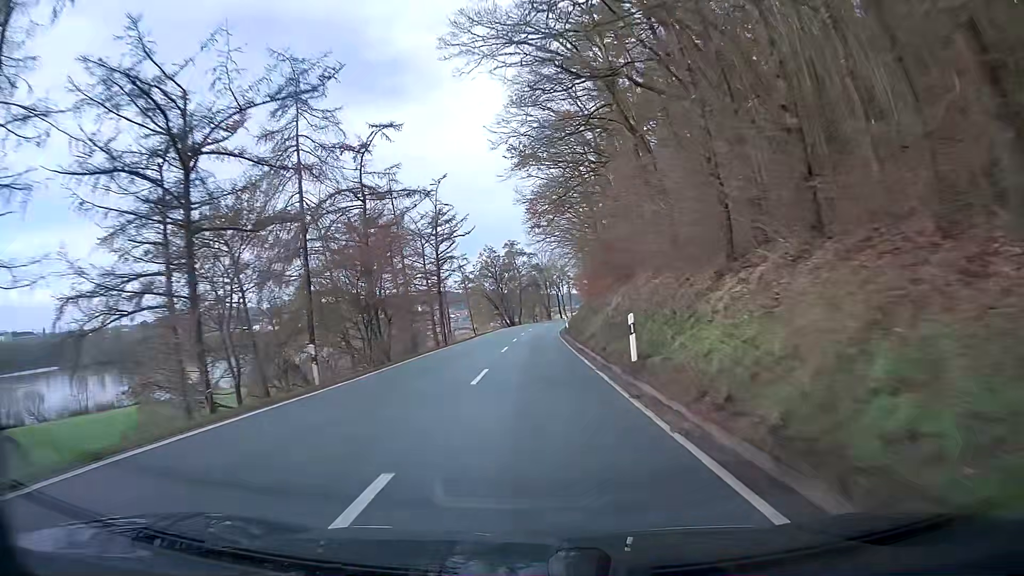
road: secondary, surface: asphalt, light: Day
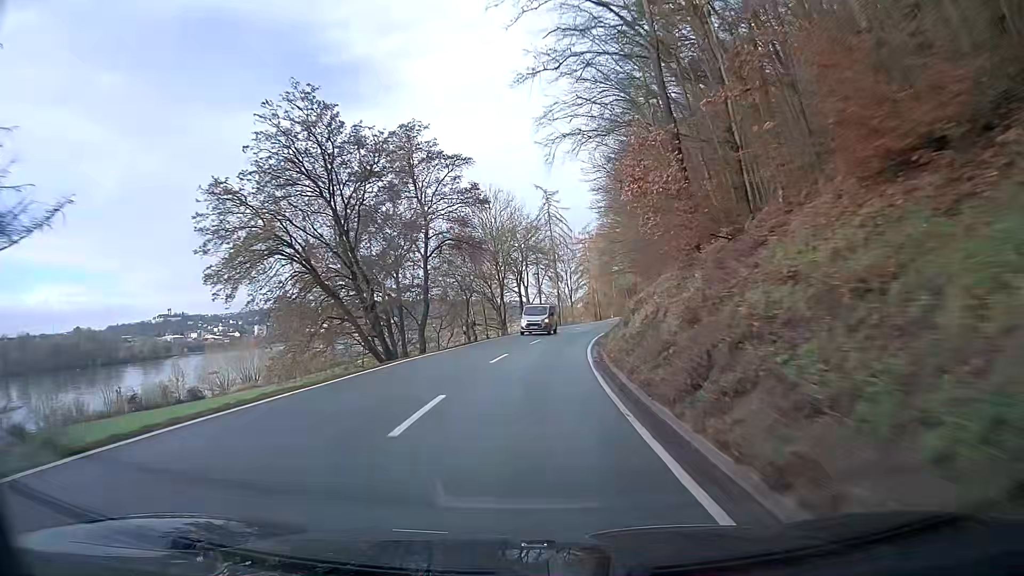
(+2.7, +67.5) m; +6°
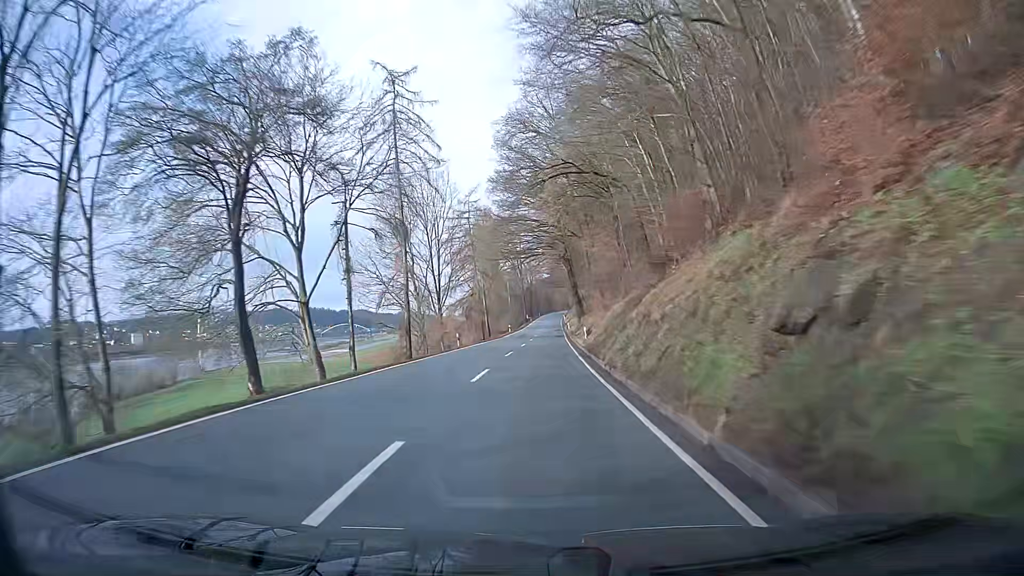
(+4.3, +53.2) m; +9°
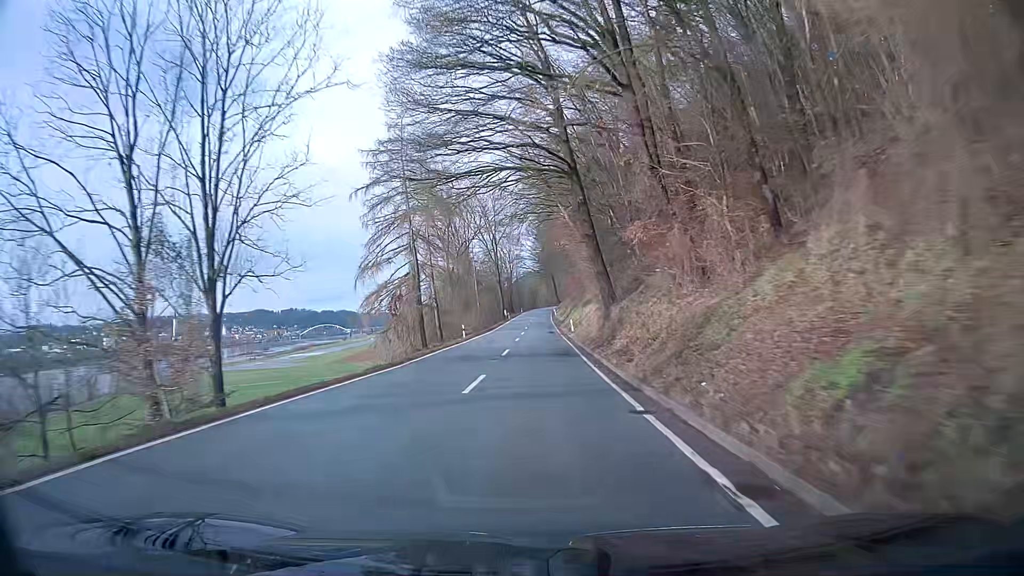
(+0.7, +40.2) m; +2°
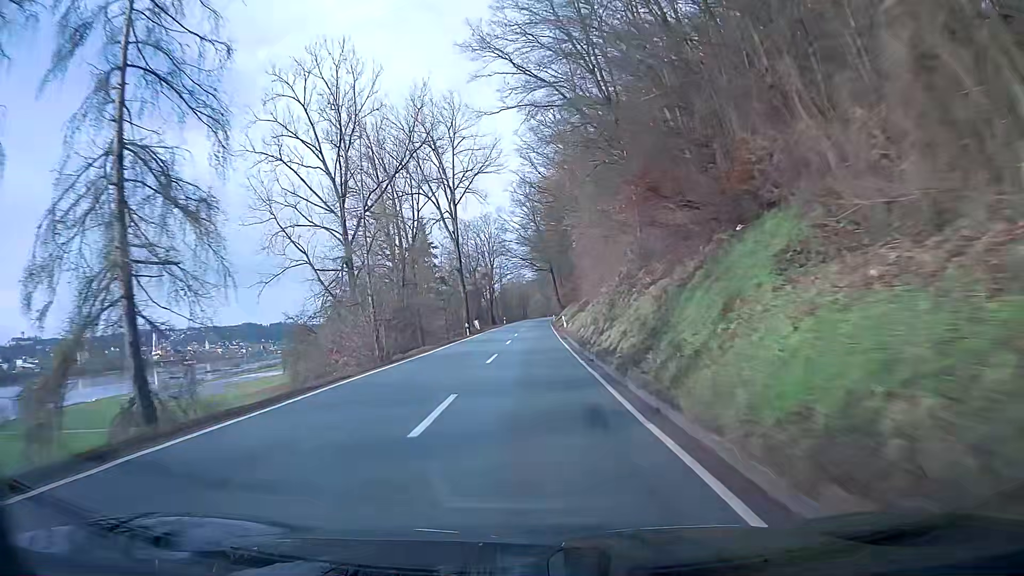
(+0.4, +54.6) m; 0°
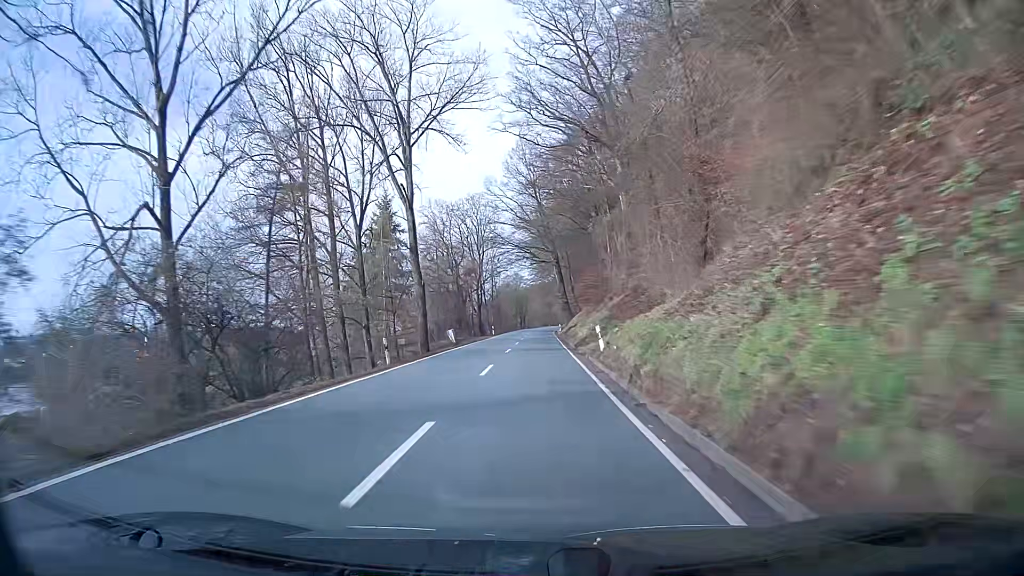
(+0.1, +27.3) m; 0°
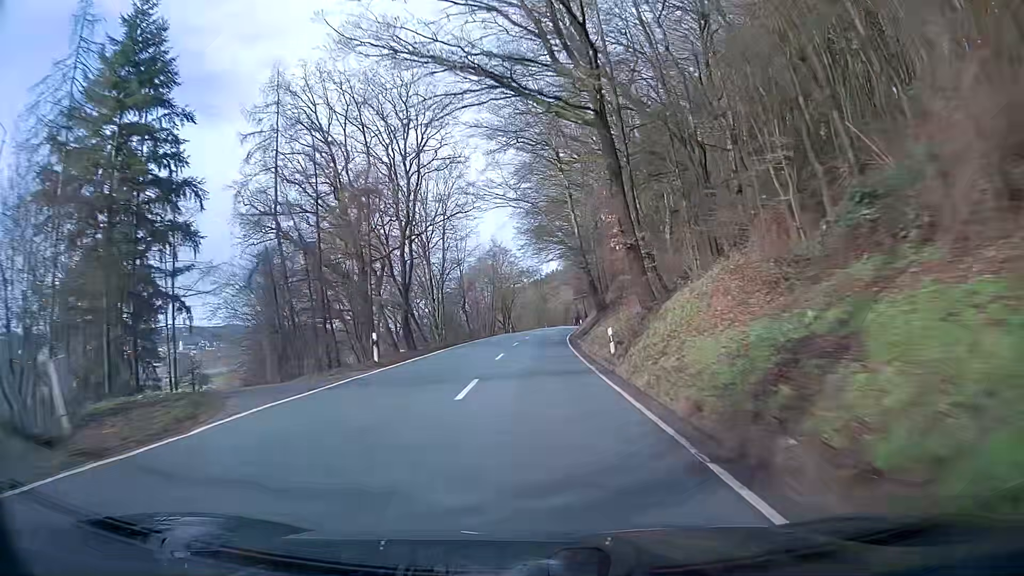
(+0.4, +55.0) m; +1°
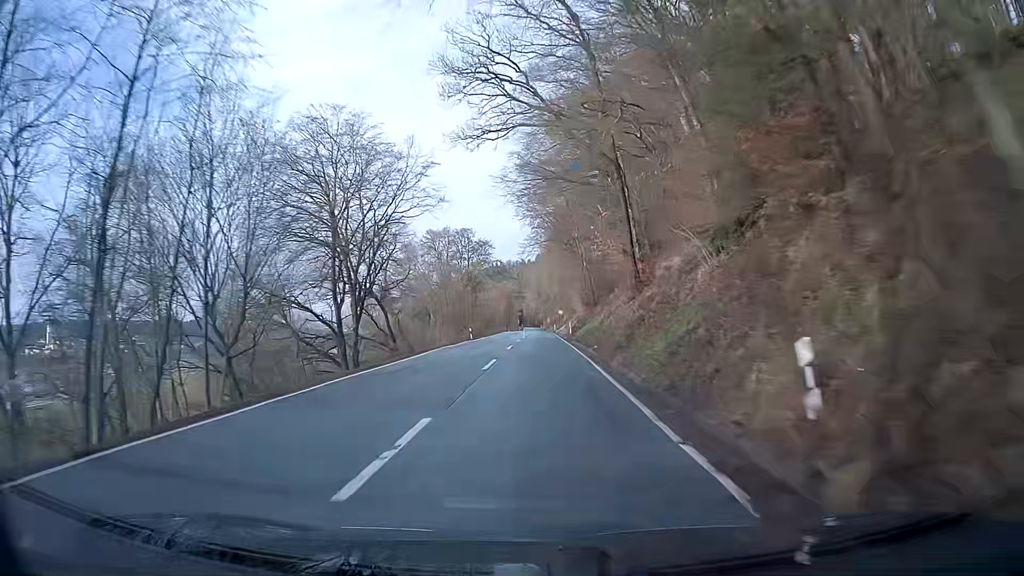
(+2.3, +68.0) m; +5°
